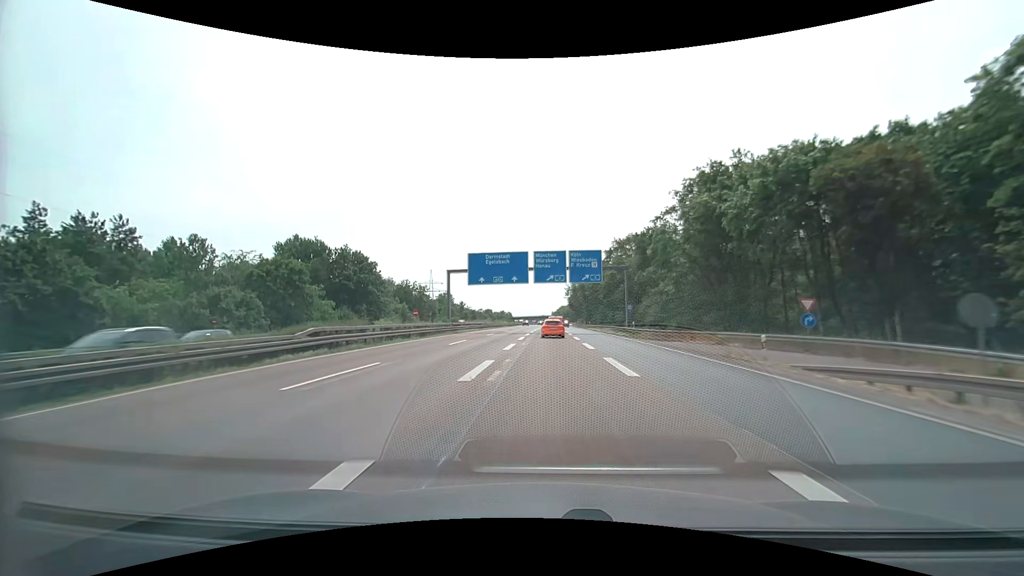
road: motorway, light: Day
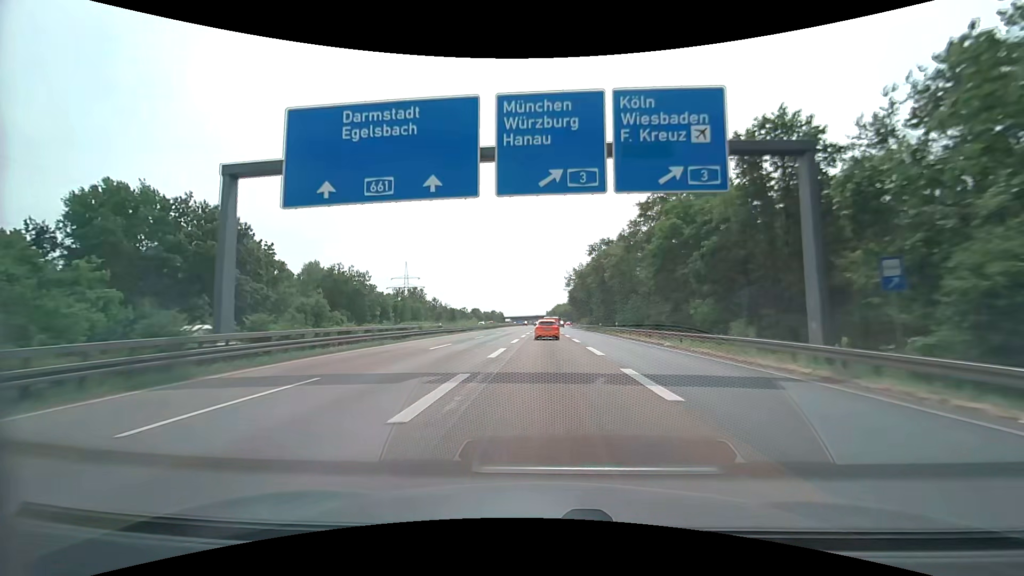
(+0.2, +40.1) m; 0°
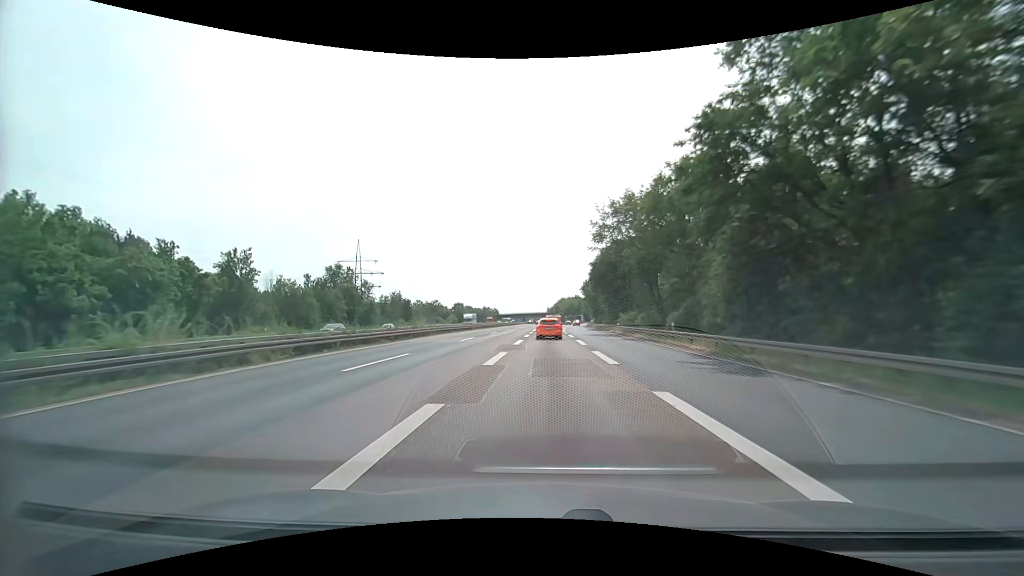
(+0.1, +64.8) m; 0°
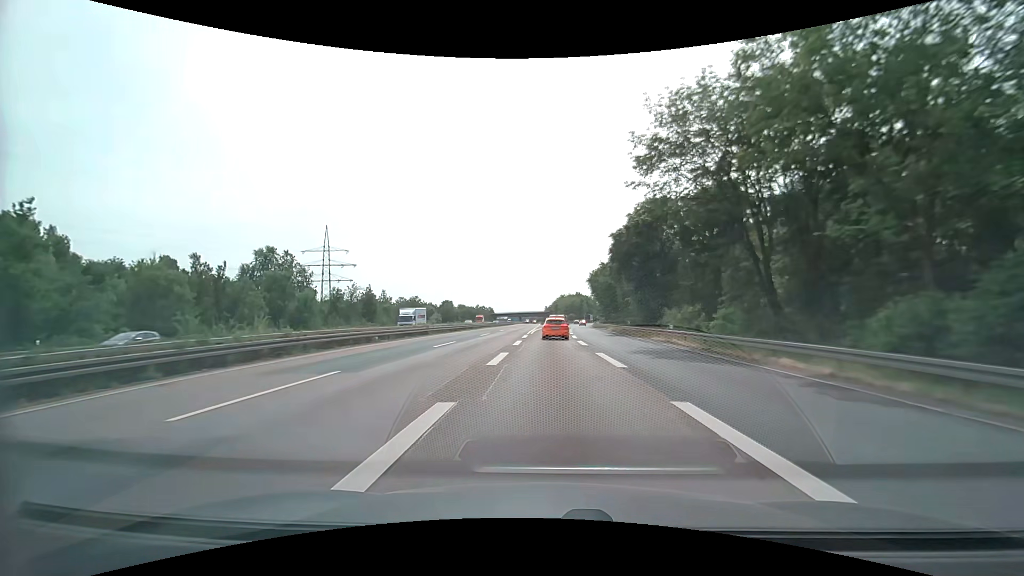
(0.0, +25.2) m; 0°
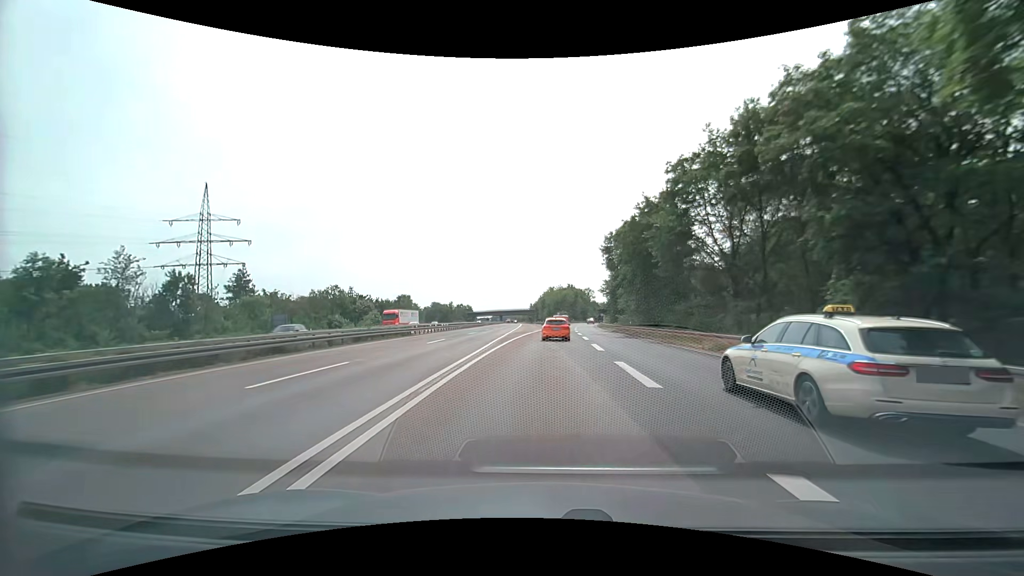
(+0.7, +49.3) m; +1°
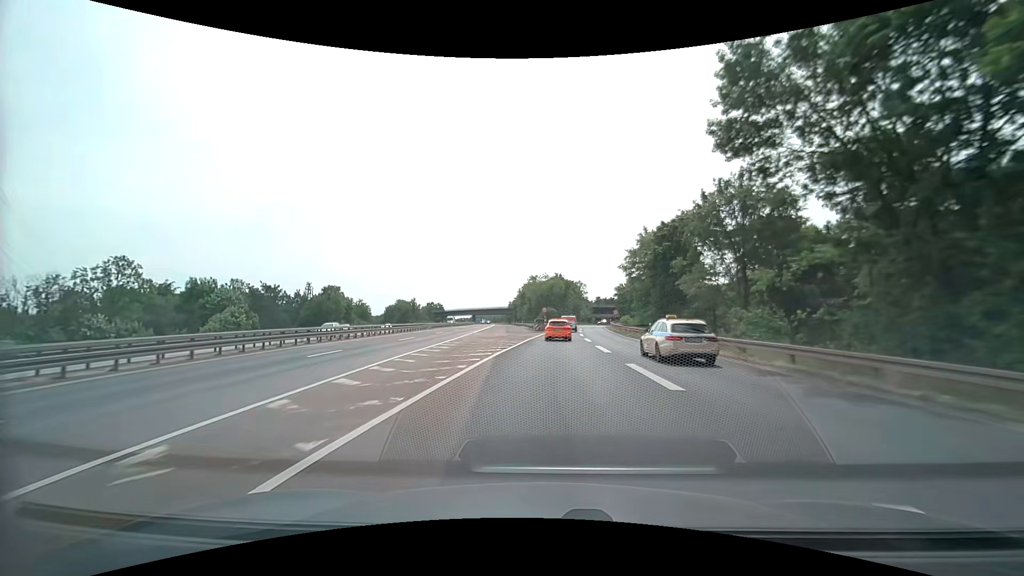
(+0.9, +47.9) m; +2°
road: motorway_link
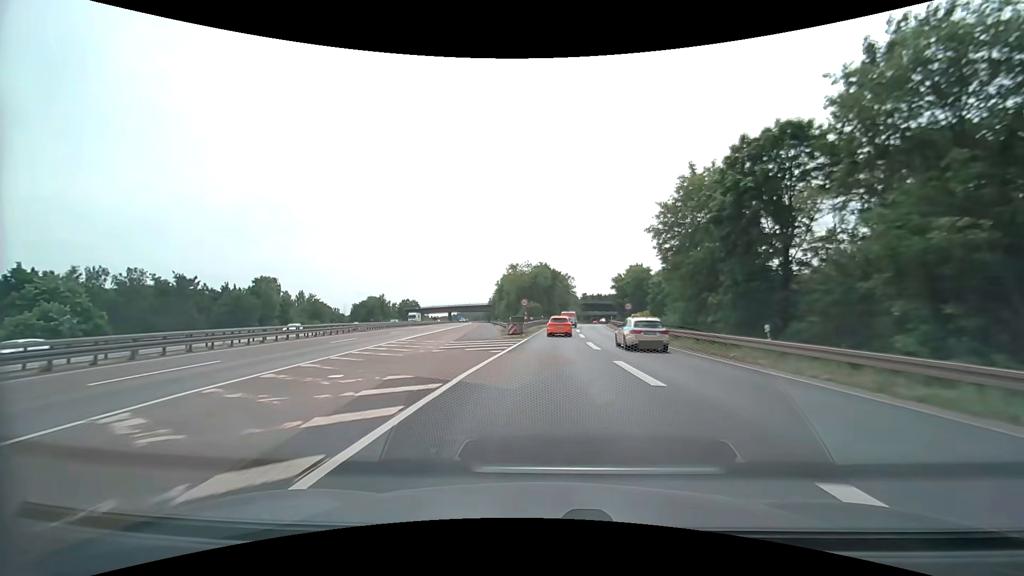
(+0.3, +23.5) m; +2°
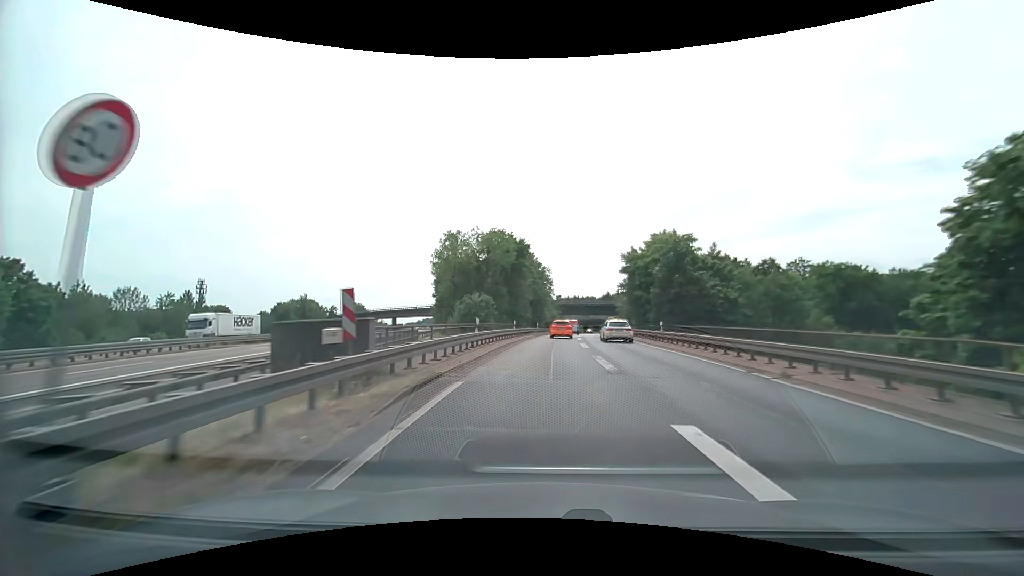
(+1.3, +46.0) m; +3°
(0, +10) (0, +20) (+1, +30) (+1, +40) (+2, +50) (+3, +60) (+4, +70) (+5, +80) (+6, +90) (+7, +100) m
